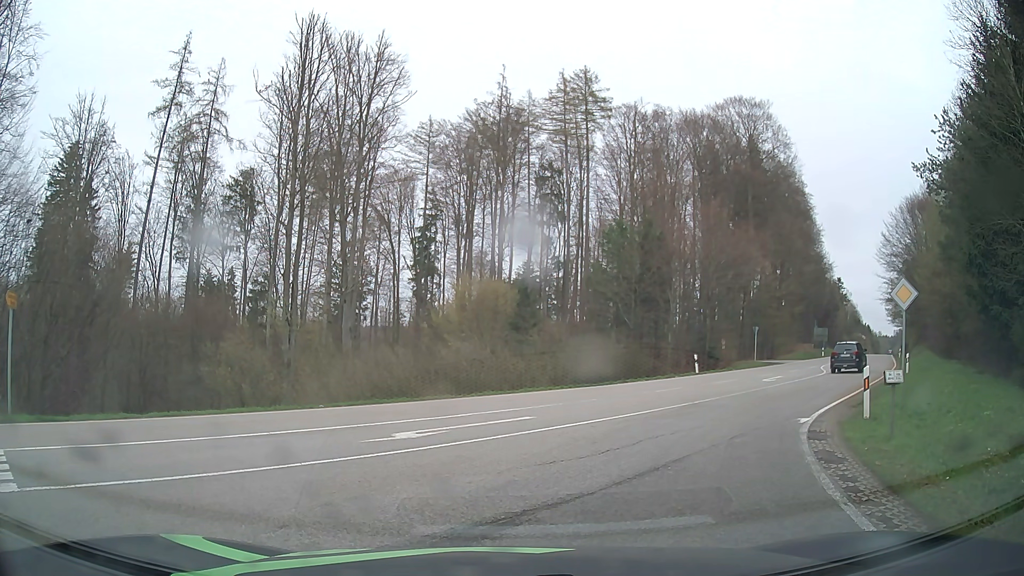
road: tertiary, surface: asphalt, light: Day
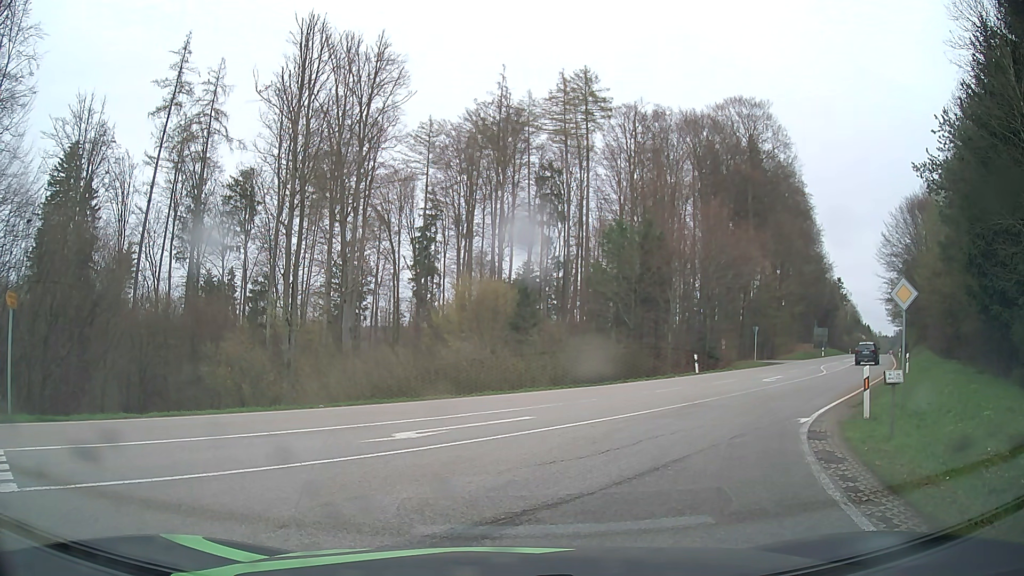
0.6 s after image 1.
(0.0, 0.0) m; 0°
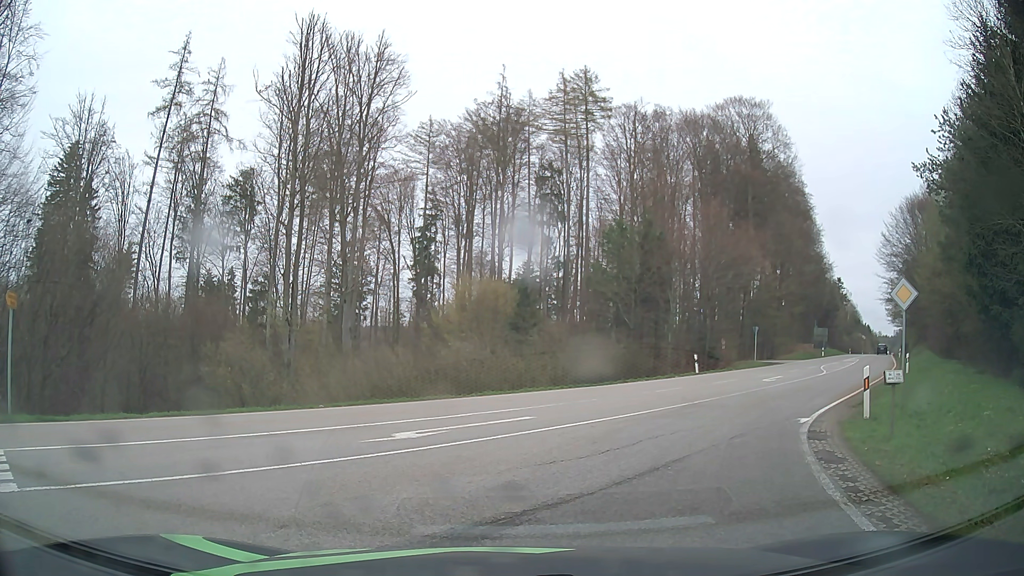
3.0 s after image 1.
(0.0, 0.0) m; 0°
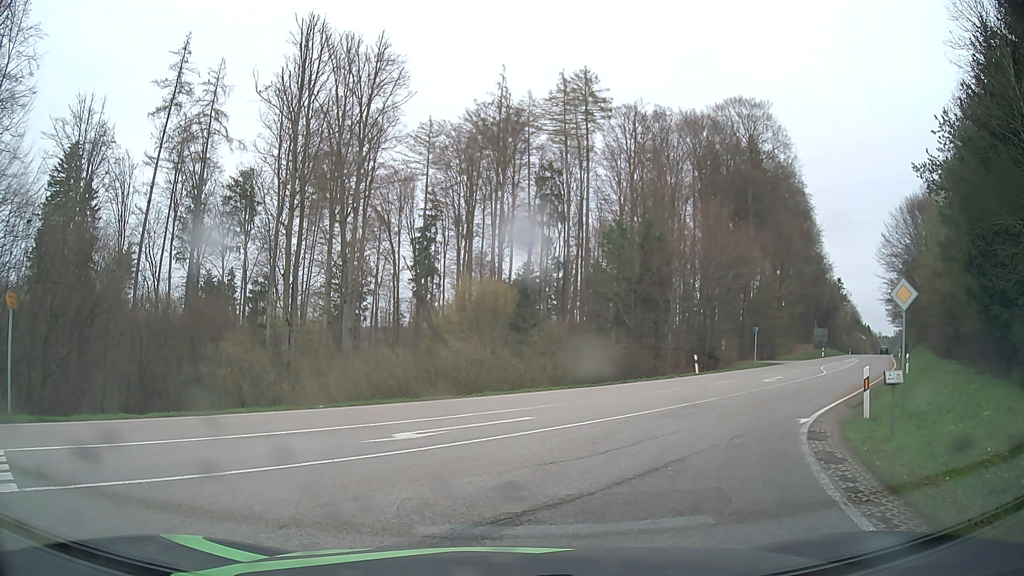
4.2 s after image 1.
(0.0, 0.0) m; 0°
